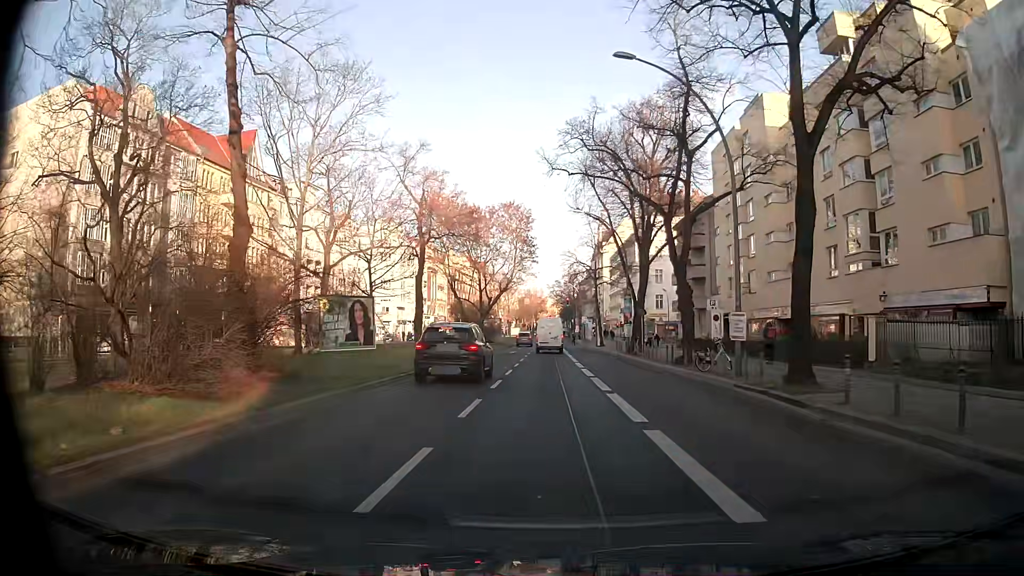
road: primary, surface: asphalt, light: Day
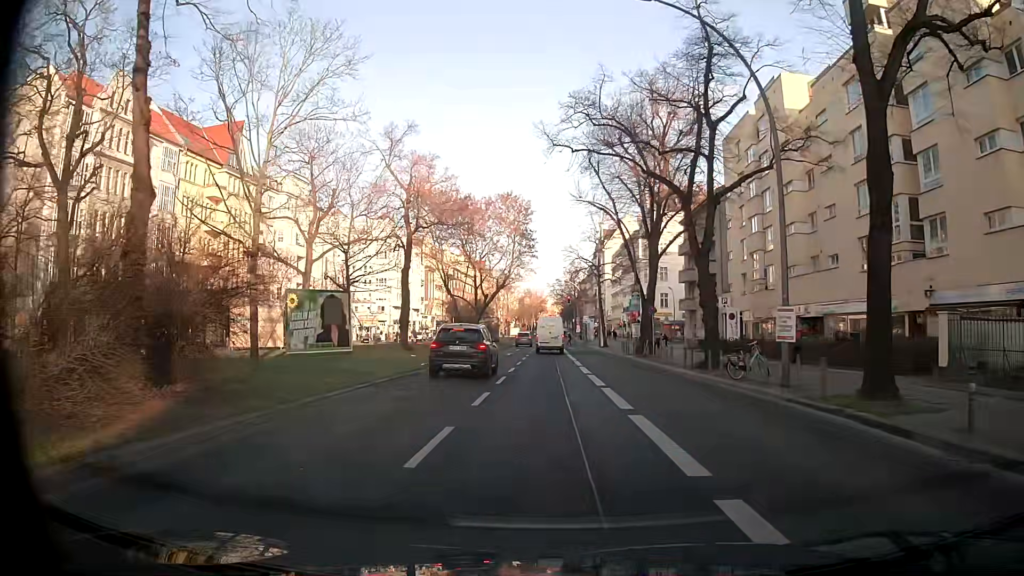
(0.0, +4.2) m; +1°
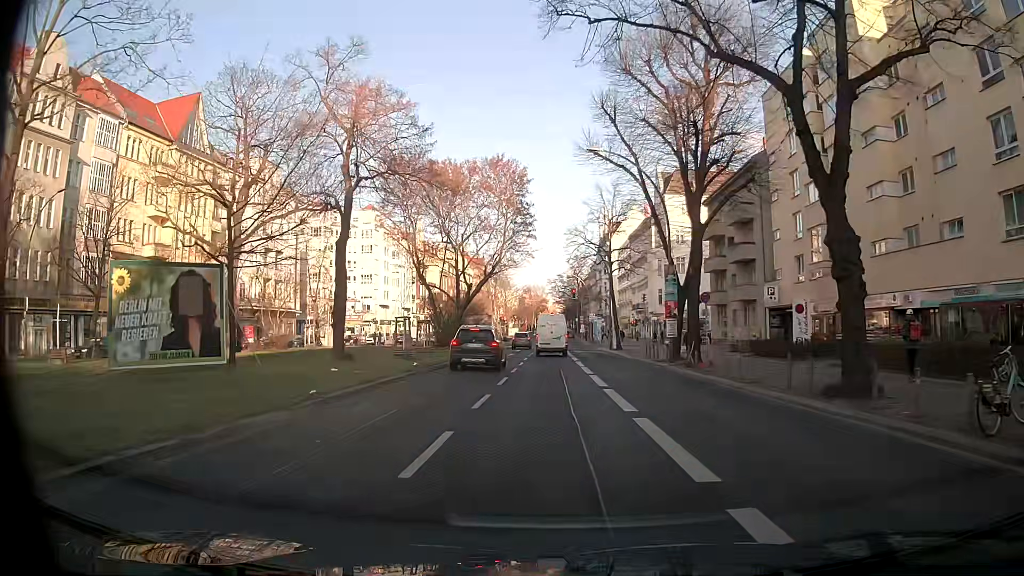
(-0.2, +12.4) m; -2°
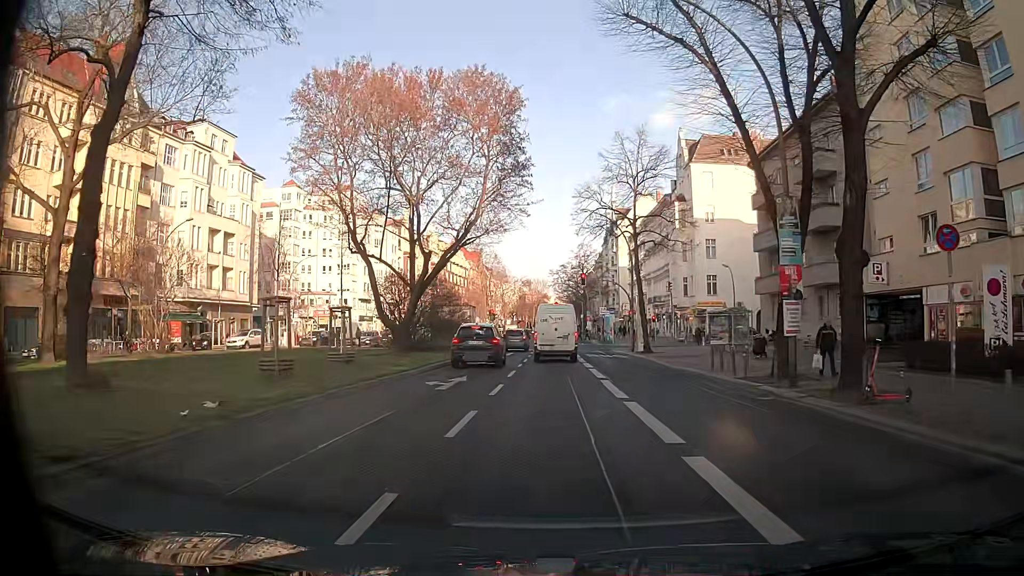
(+0.2, +15.9) m; 0°
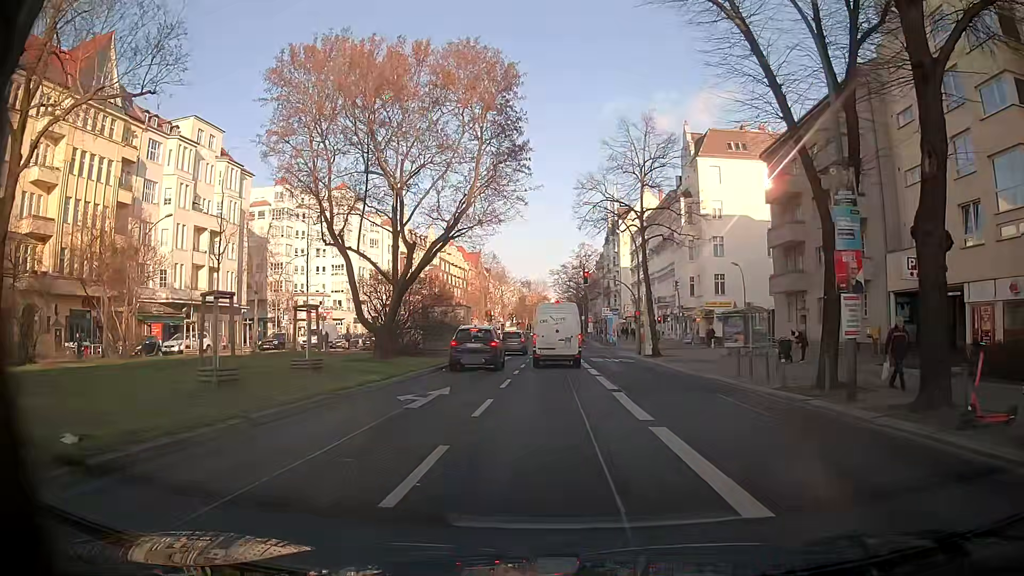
(0.0, +3.3) m; +1°
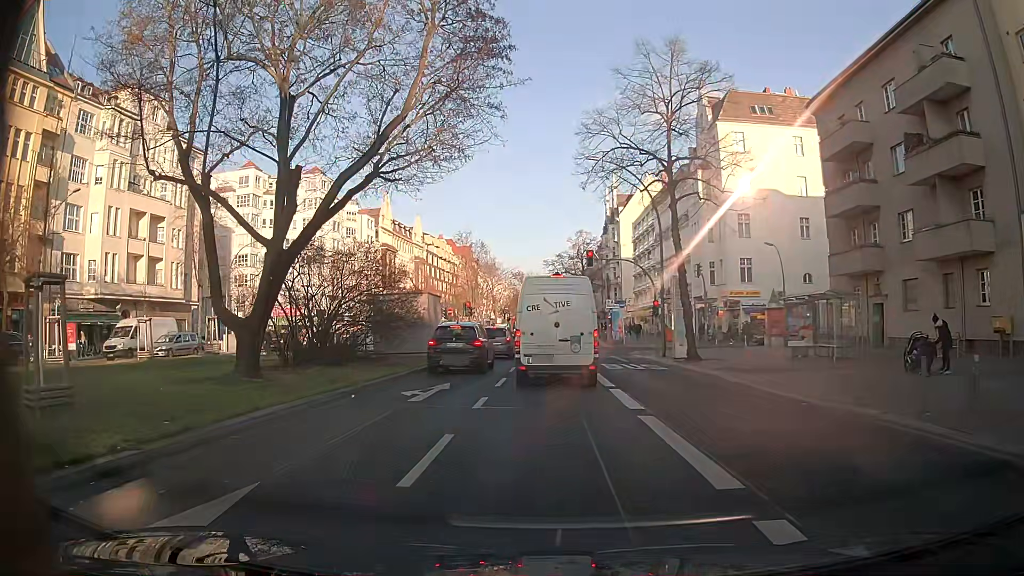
(-0.1, +11.2) m; 0°
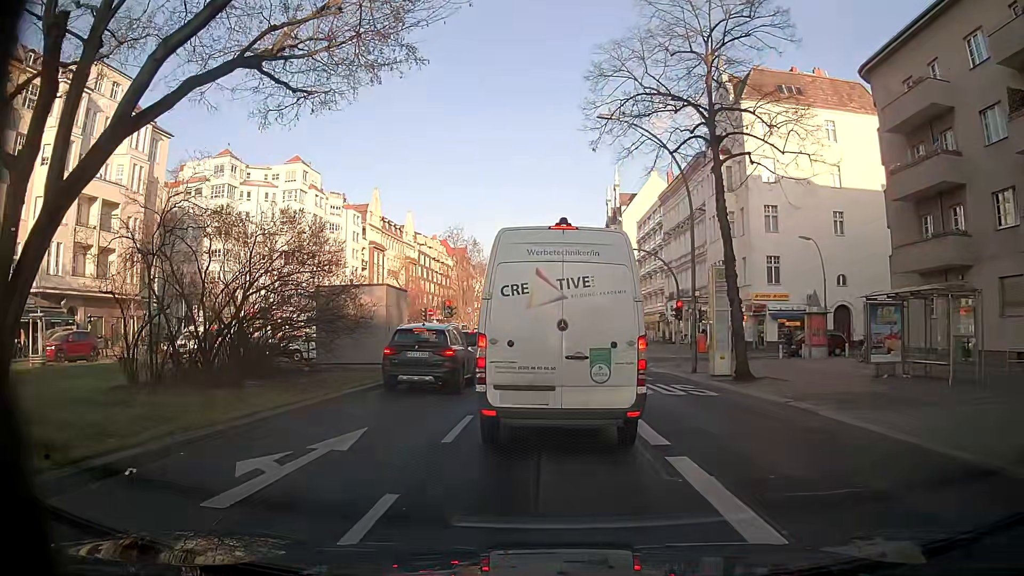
(-0.1, +7.8) m; +3°
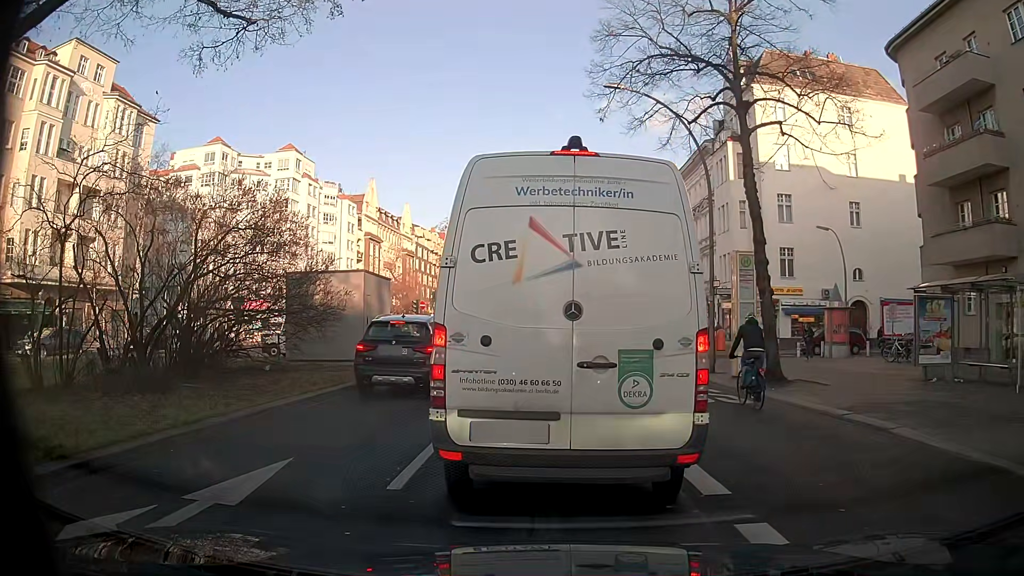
(-0.1, +2.8) m; -2°
